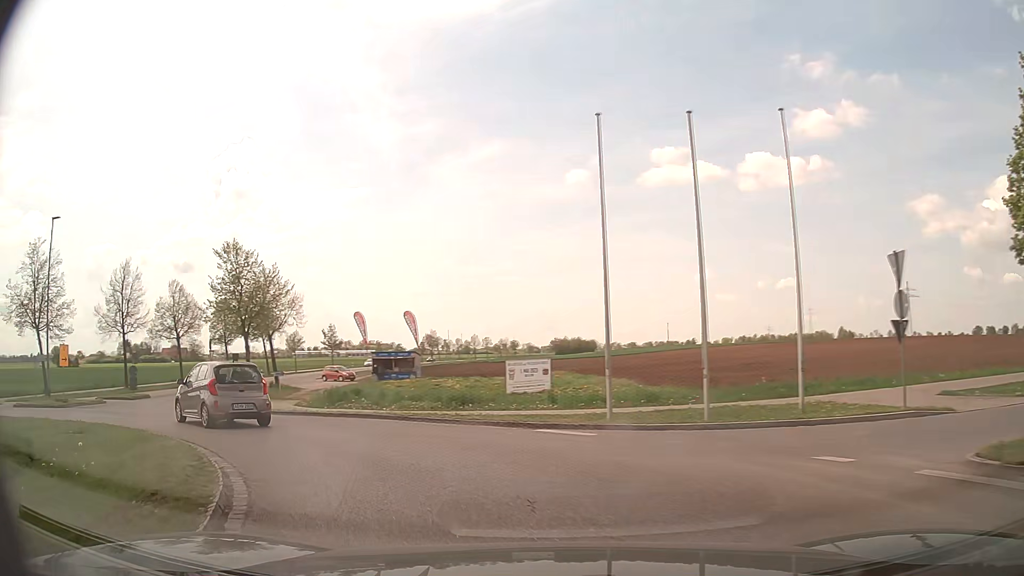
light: Day
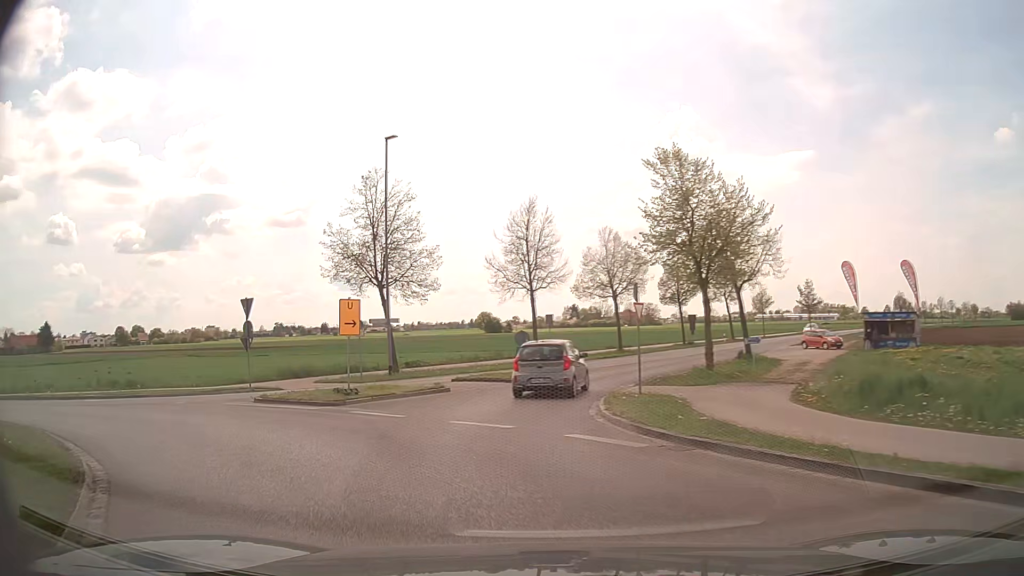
(-4.7, +12.3) m; -40°
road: tertiary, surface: asphalt
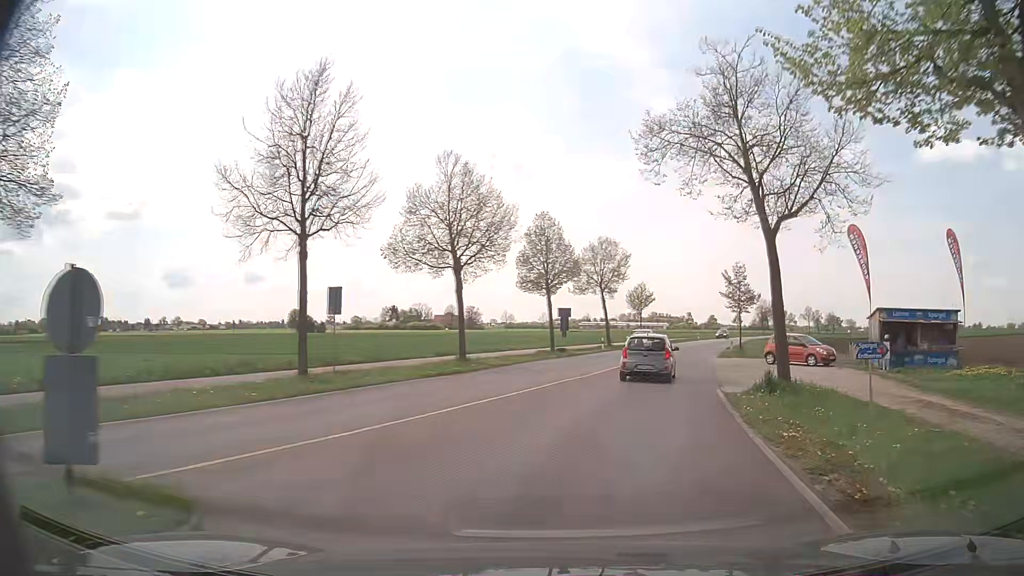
(+0.4, +22.4) m; +13°
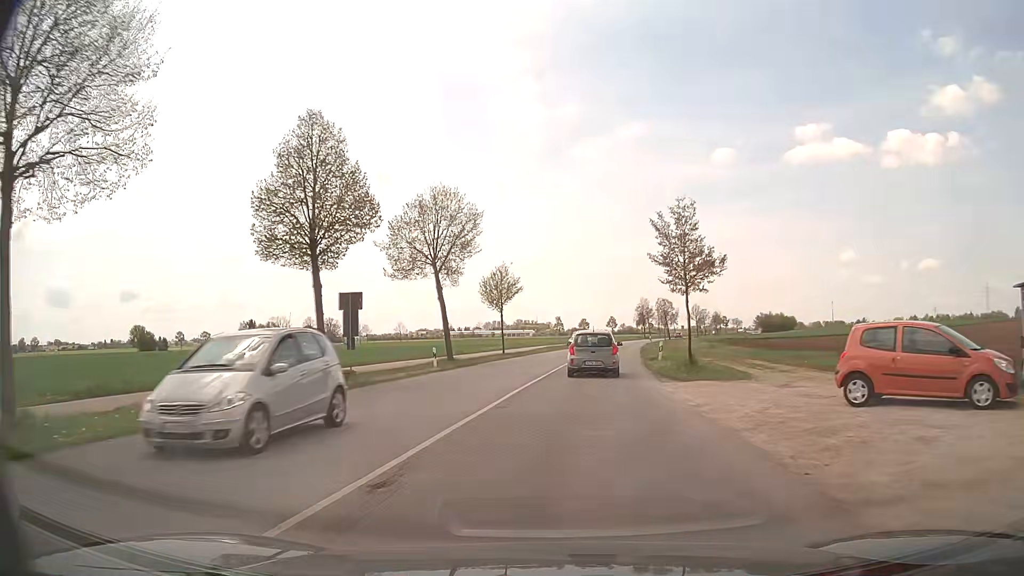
(+3.2, +21.9) m; +12°
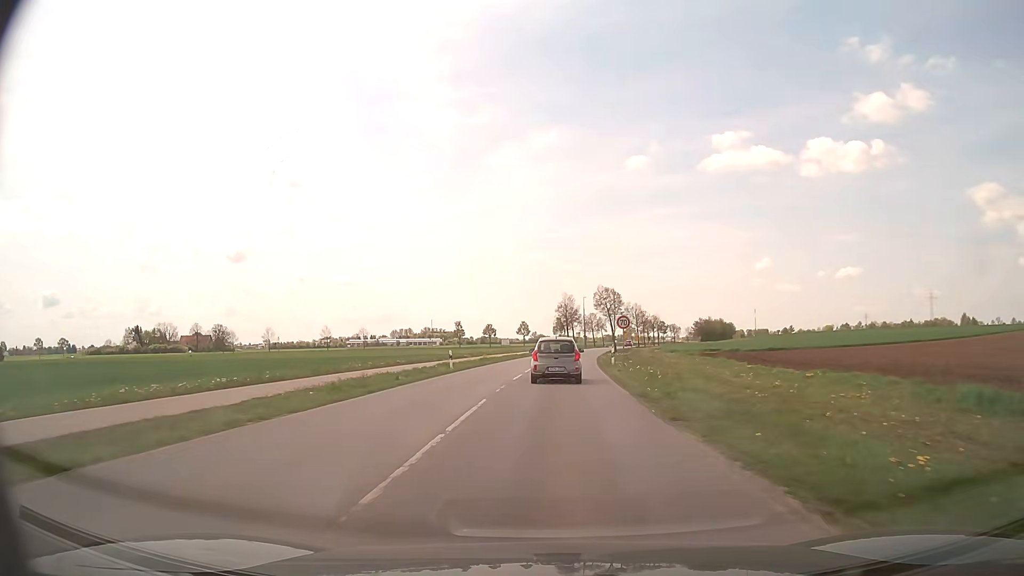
(+3.5, +43.9) m; +7°
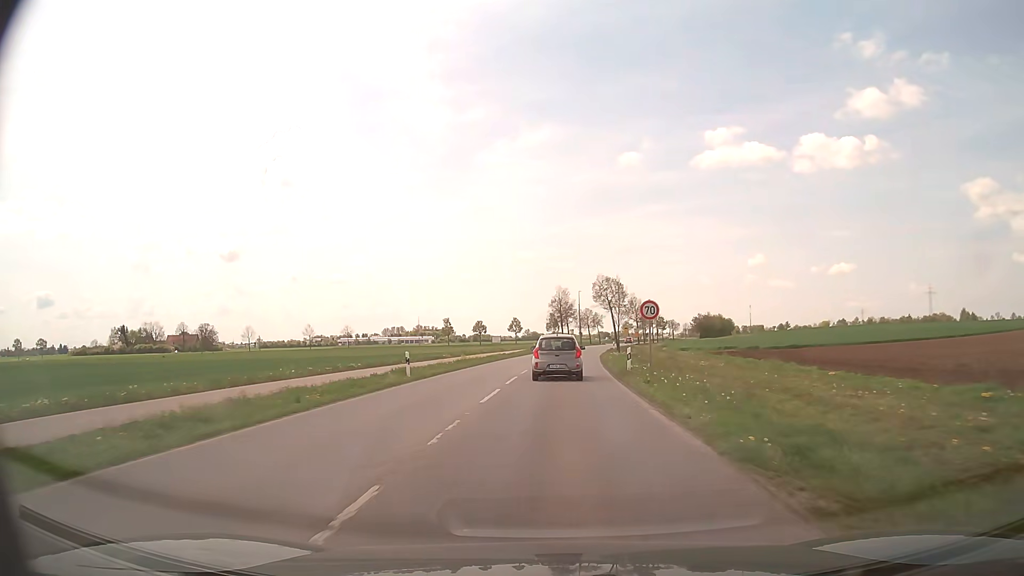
(+0.1, +9.6) m; +1°
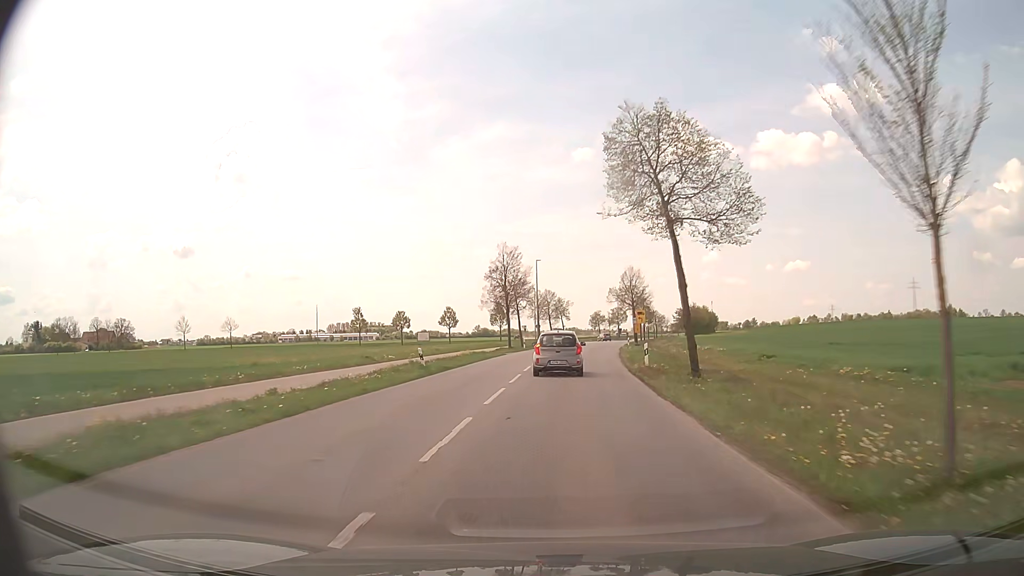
(+1.6, +48.9) m; +4°
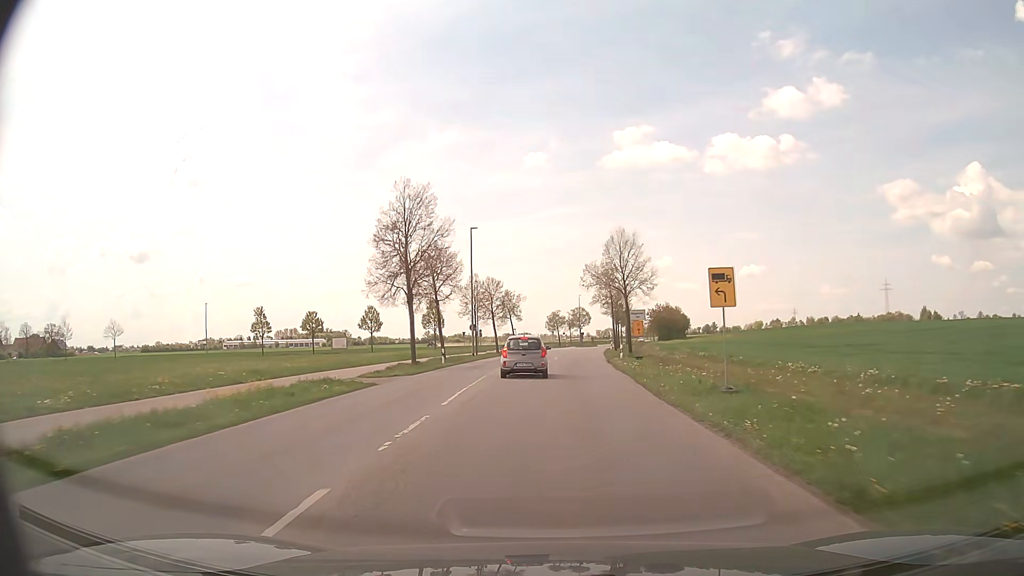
(+1.0, +29.1) m; +4°
(0, +10) (0, +20) (+1, +30) (+1, +40) (+2, +50) (+3, +60) (+4, +70) (+5, +80) (+6, +90) (+7, +100) m
